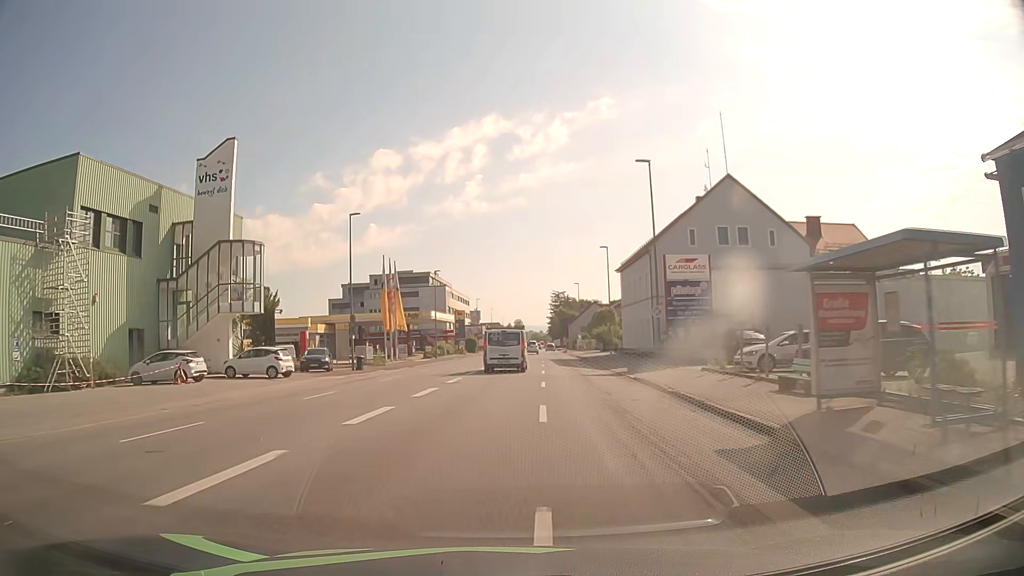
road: tertiary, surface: asphalt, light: Day
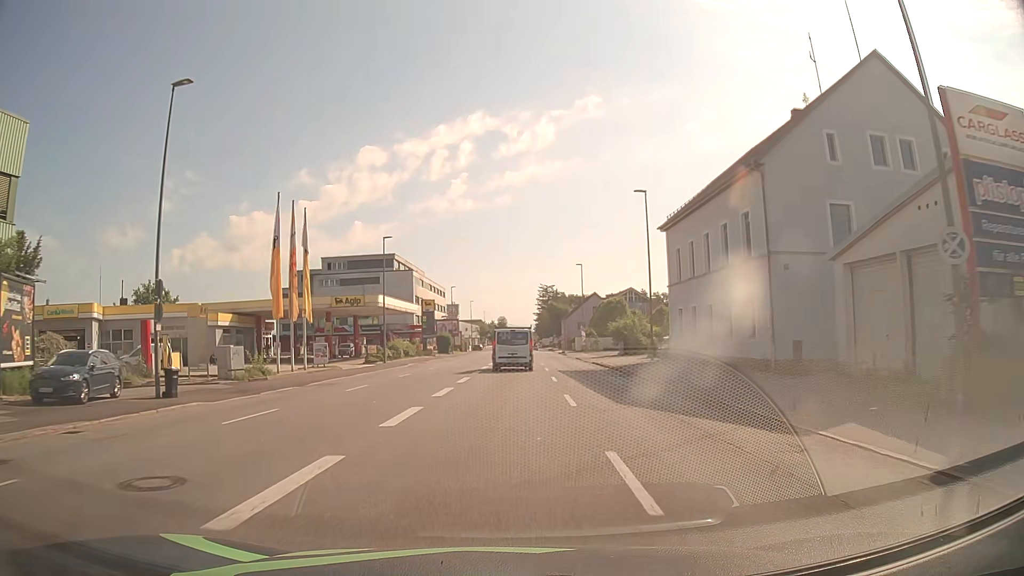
(+0.2, +24.4) m; +1°
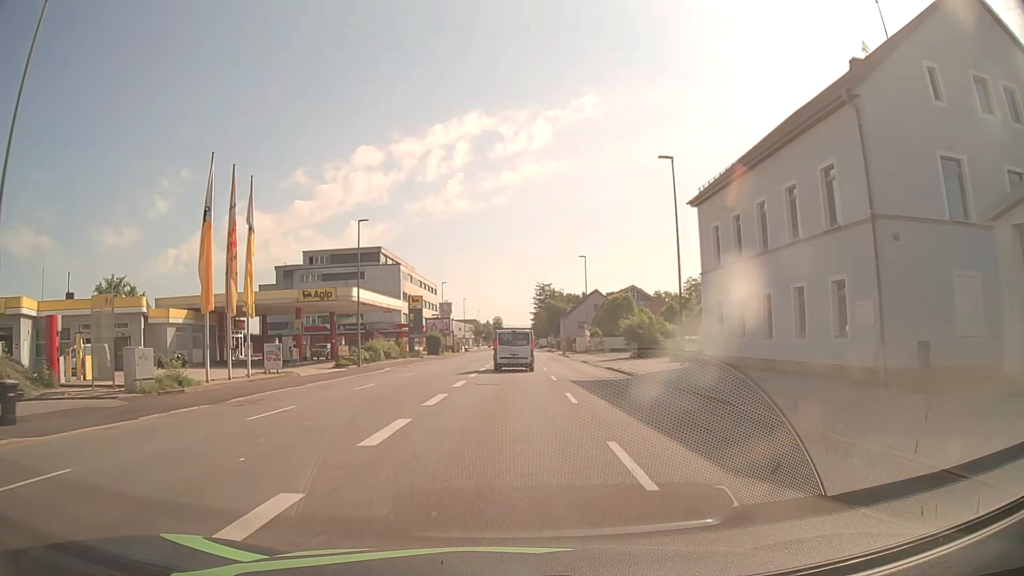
(0.0, +7.9) m; 0°
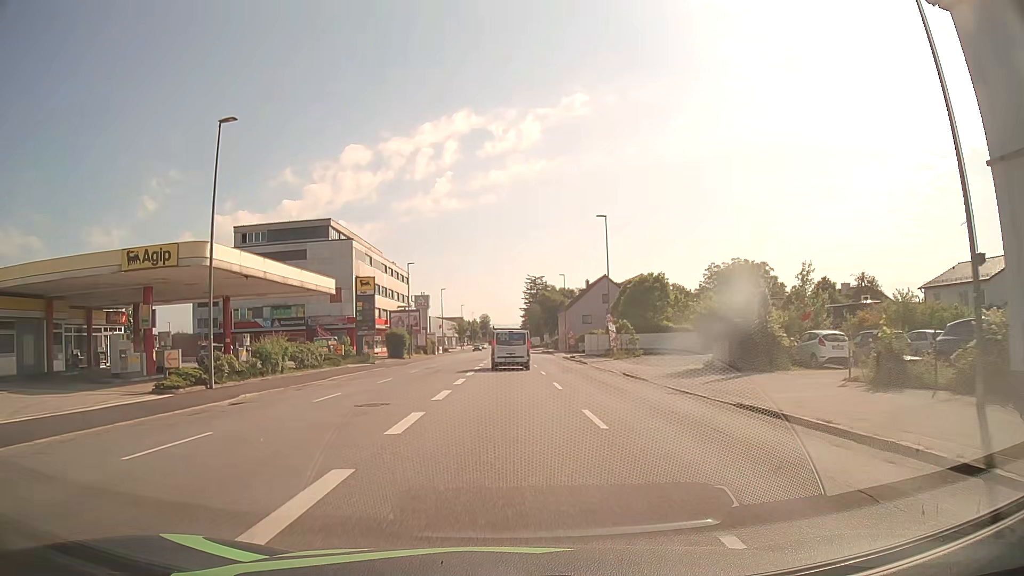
(+0.2, +22.6) m; +1°
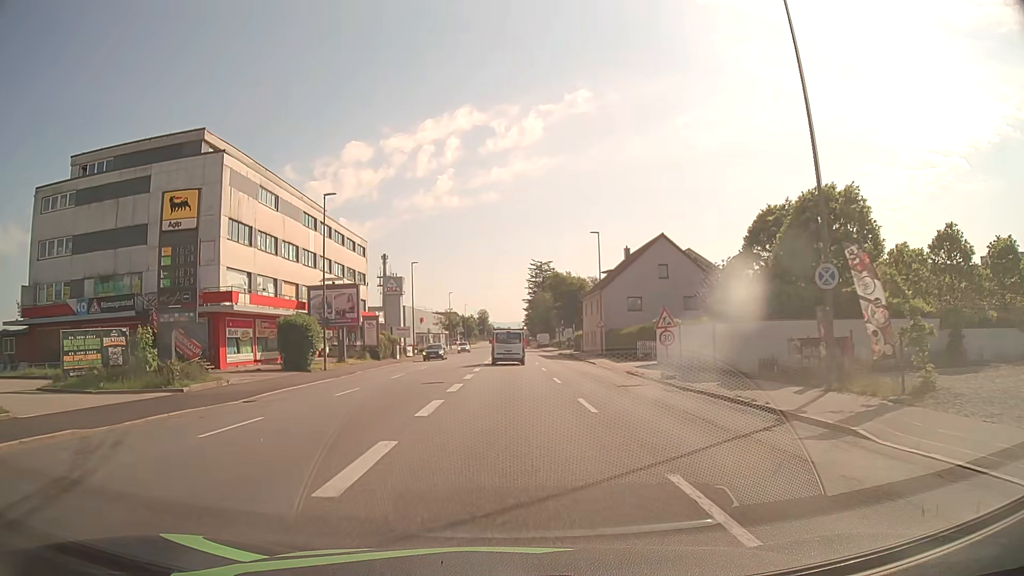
(+0.1, +33.7) m; 0°
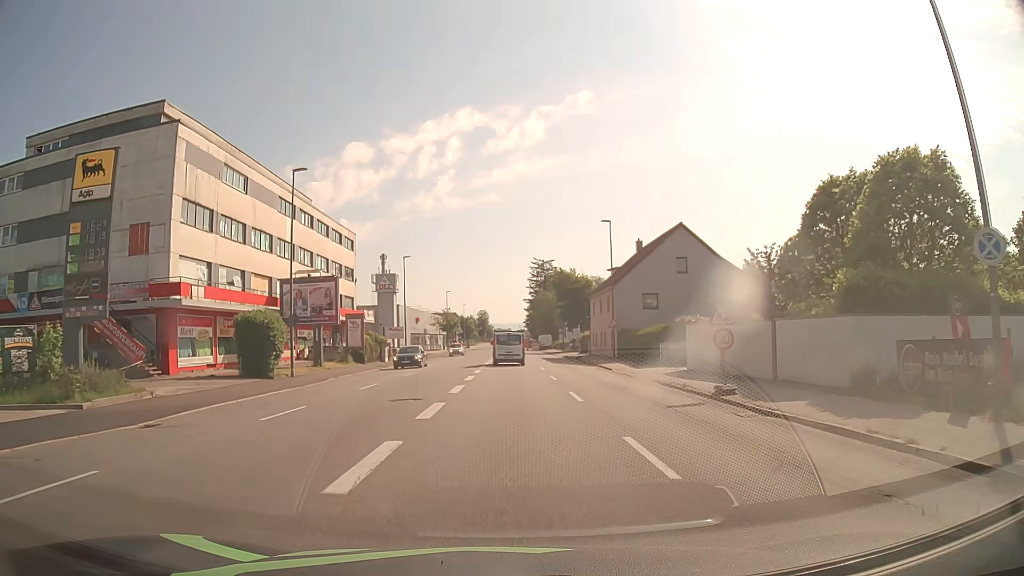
(0.0, +6.1) m; 0°
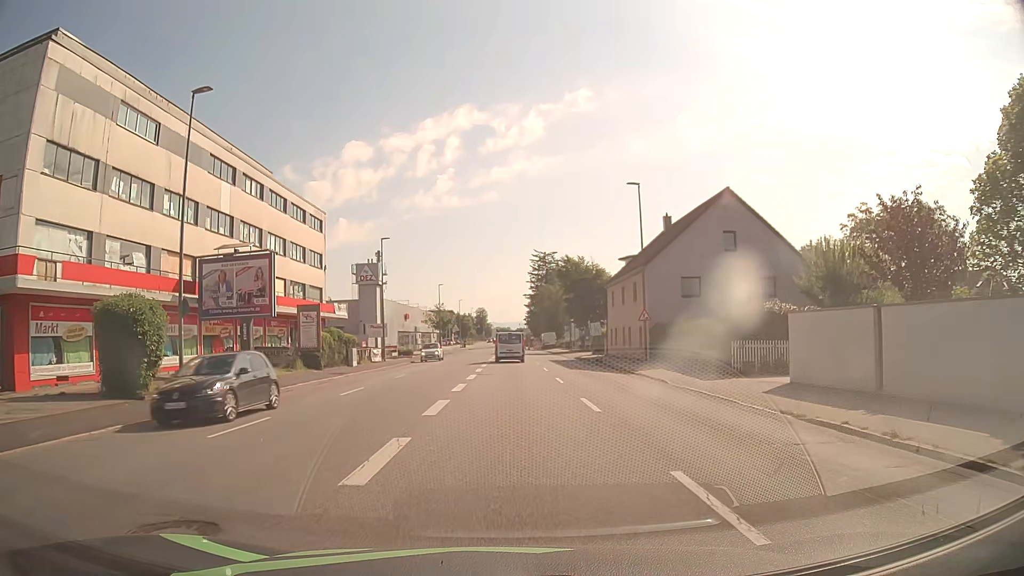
(0.0, +11.6) m; 0°
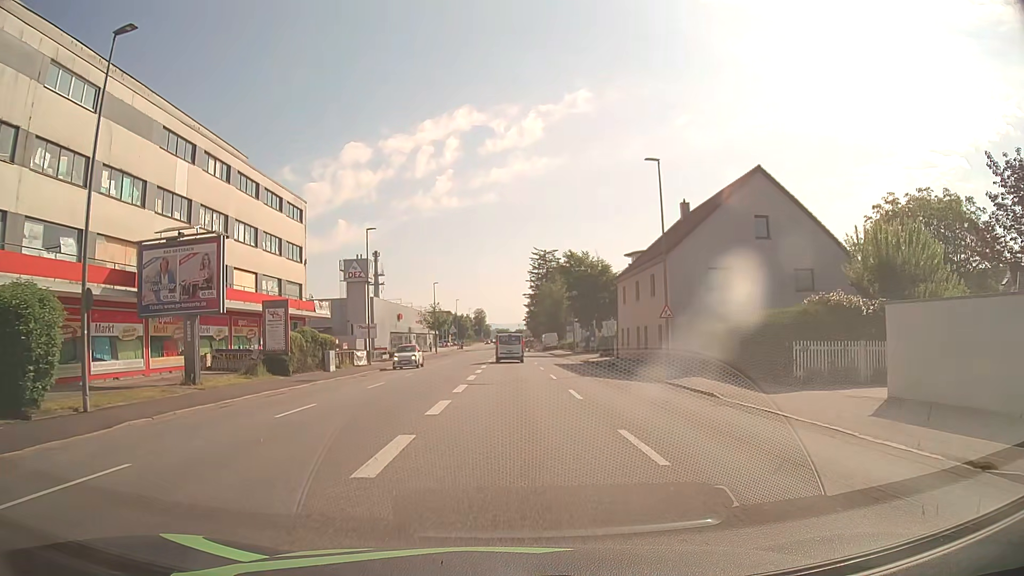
(0.0, +5.6) m; 0°
(0, +10) (0, +20) (0, +30) (0, +40) (0, +50) (0, +60) (0, +70) (0, +80) (0, +90) (0, +100) m
